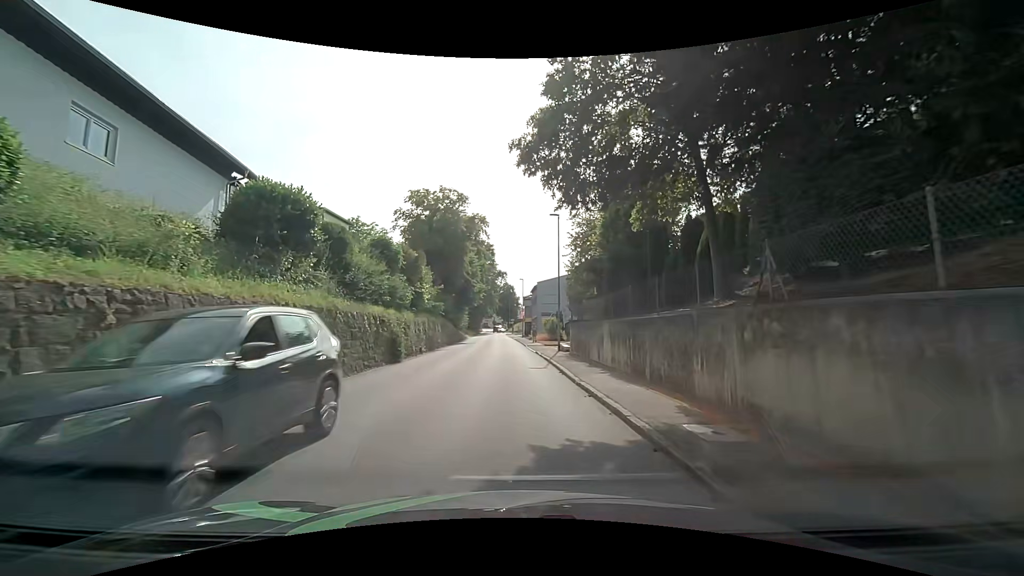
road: tertiary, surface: asphalt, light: Day
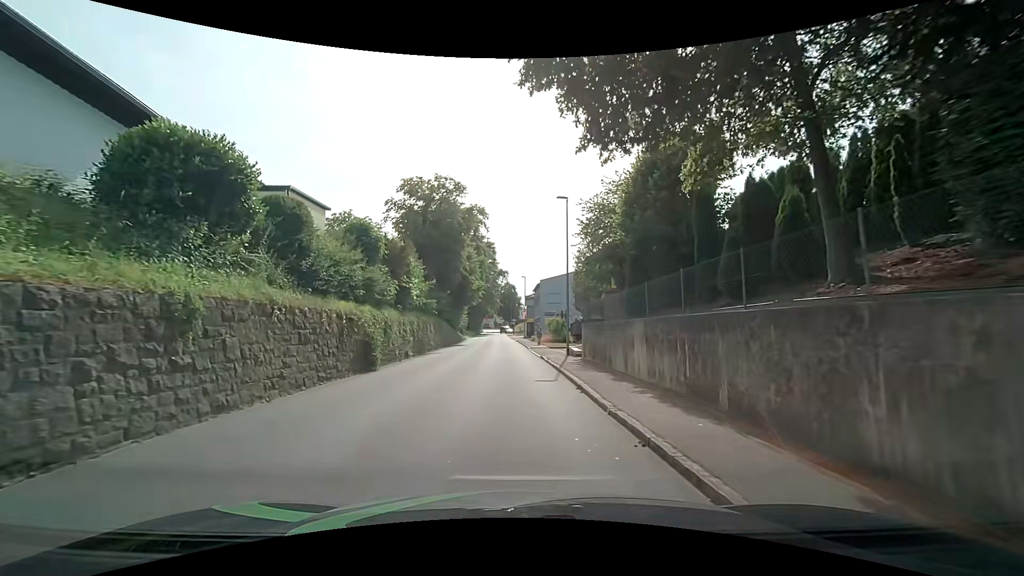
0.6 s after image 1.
(0.0, +4.1) m; +1°
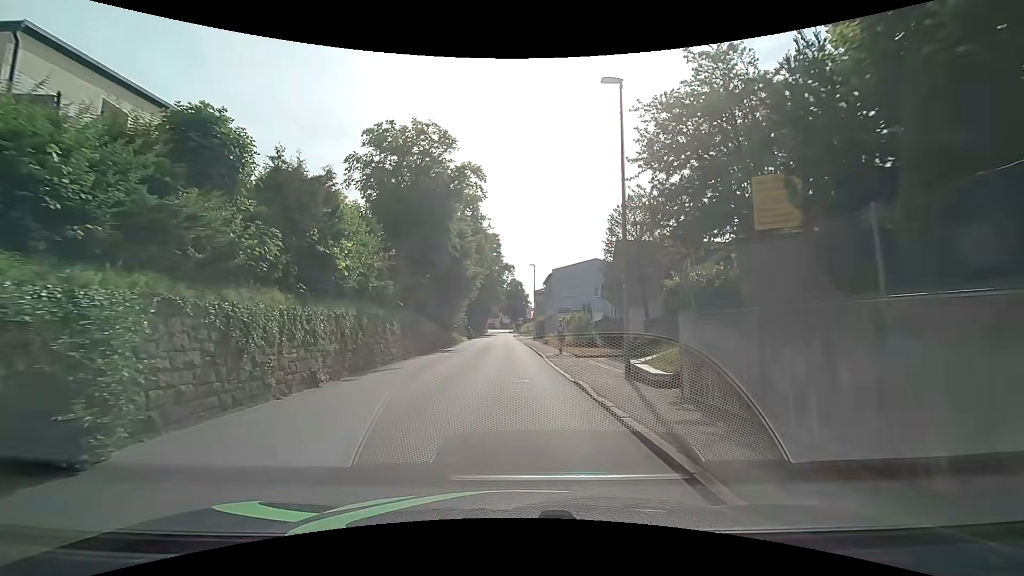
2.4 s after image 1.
(-0.1, +12.2) m; -1°
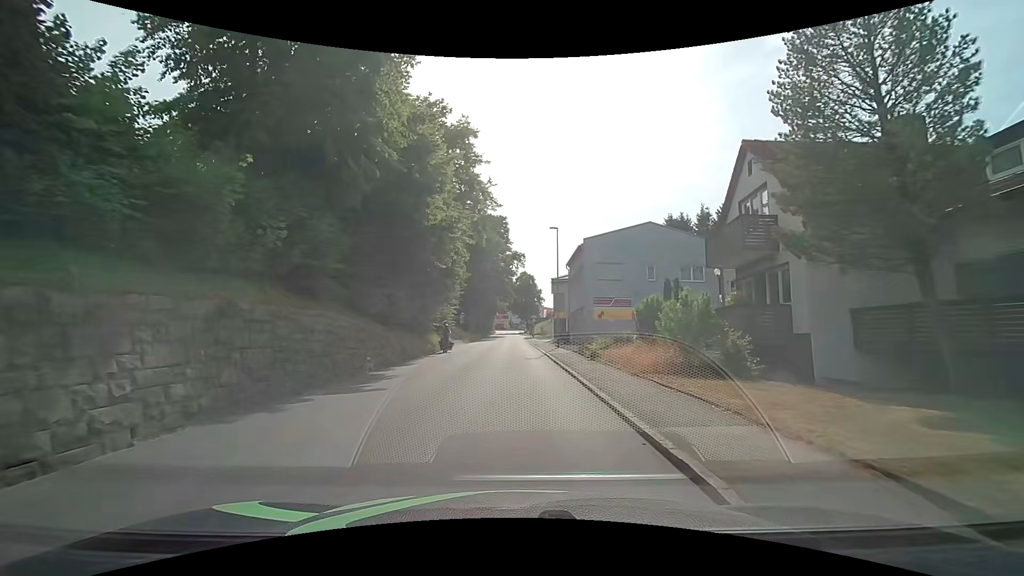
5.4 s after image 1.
(-0.3, +19.9) m; -2°
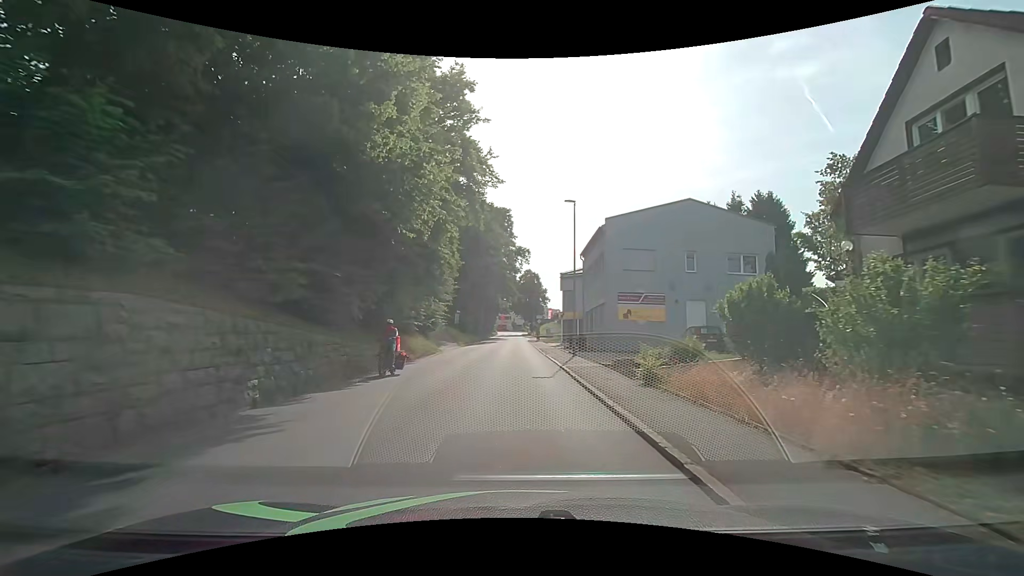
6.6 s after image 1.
(0.0, +7.9) m; 0°
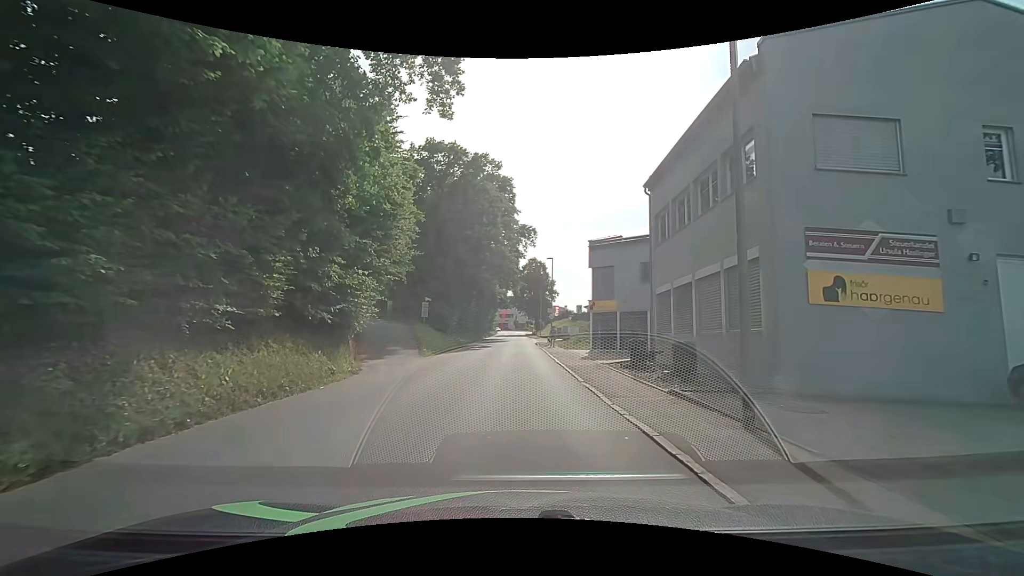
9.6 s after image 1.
(-0.2, +19.2) m; -1°
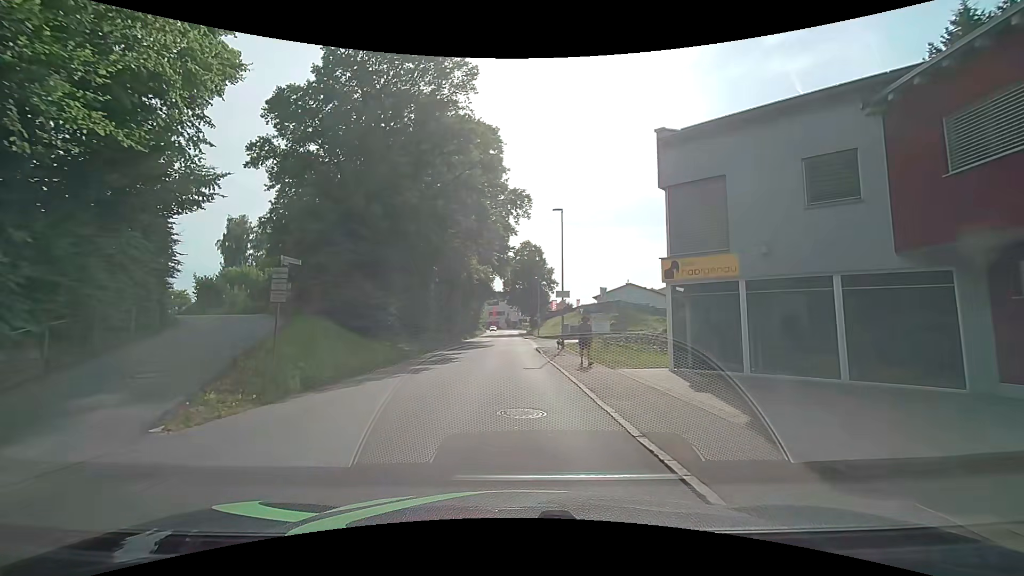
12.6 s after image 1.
(+0.4, +18.8) m; +2°
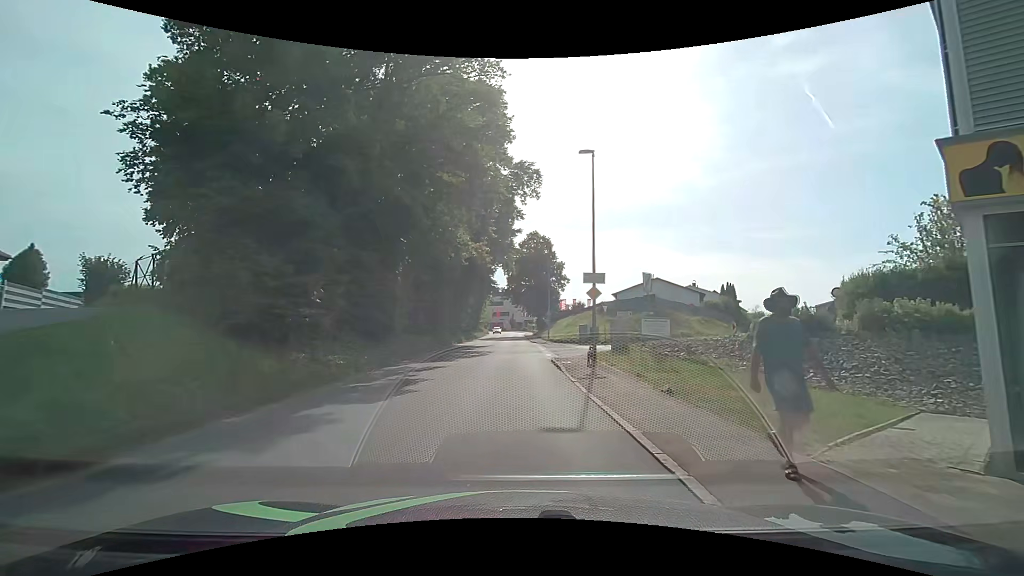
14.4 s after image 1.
(-0.1, +9.7) m; -2°
